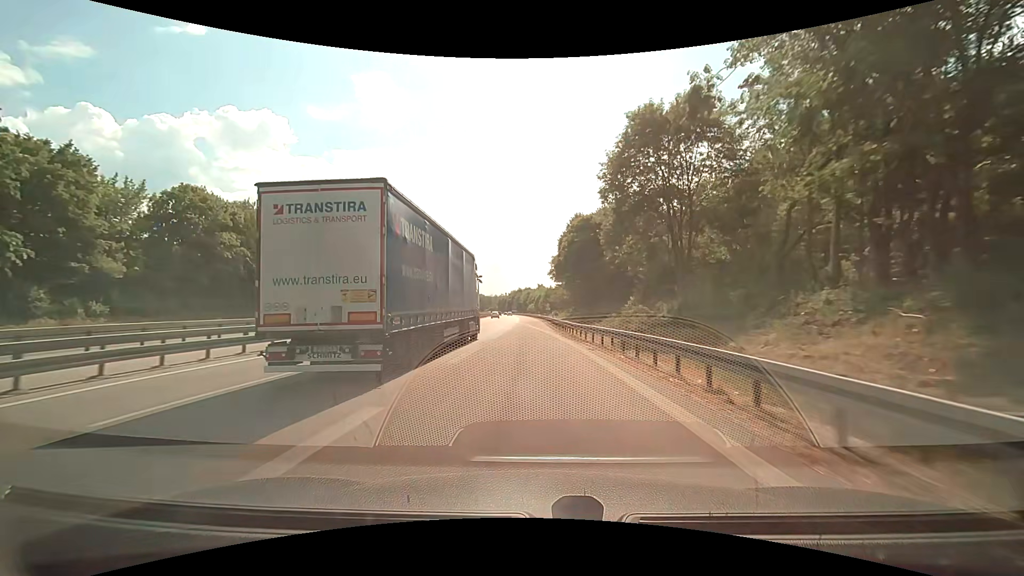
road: motorway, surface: asphalt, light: Day
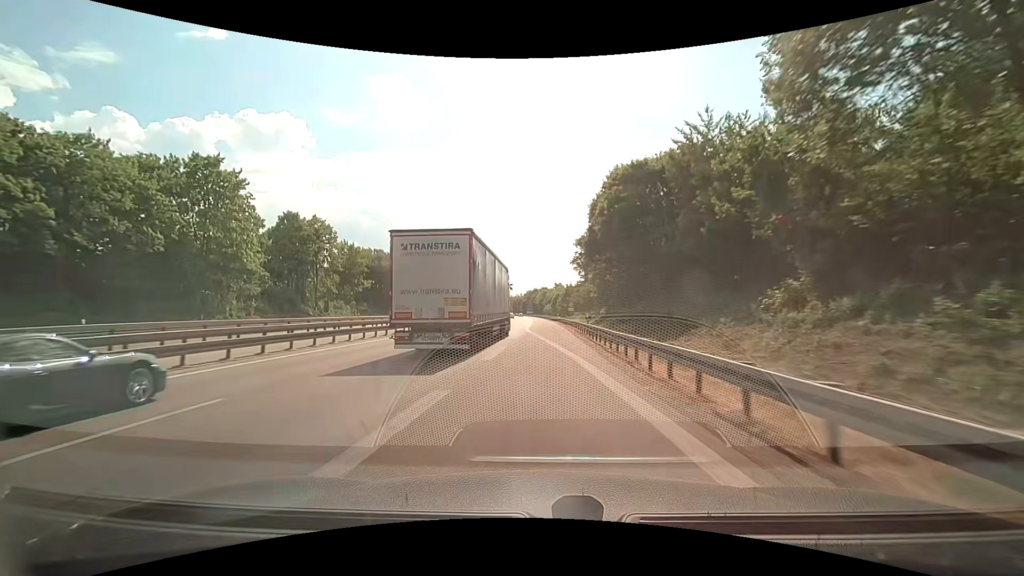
(-0.3, +22.8) m; -2°
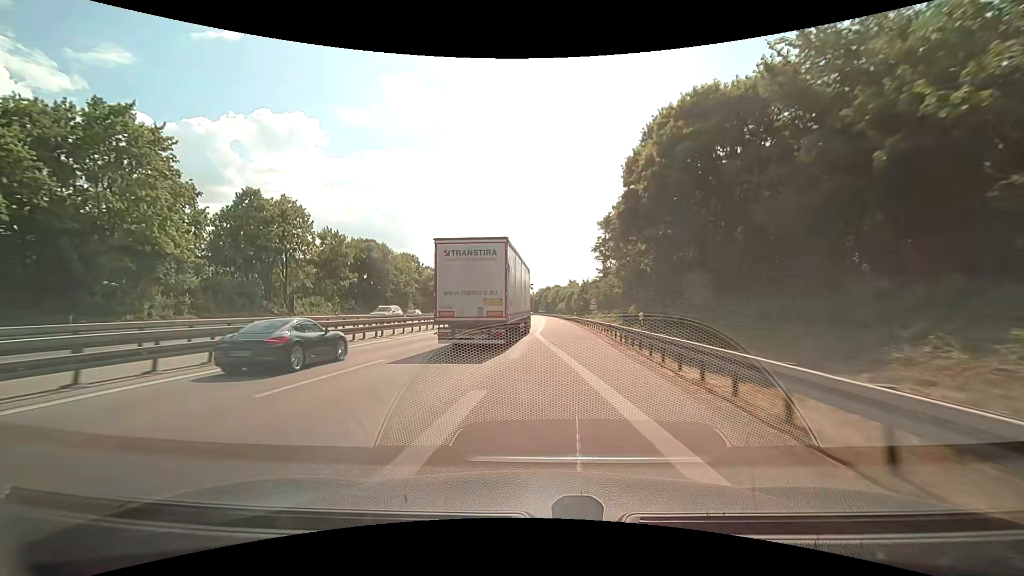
(-0.2, +12.2) m; -1°
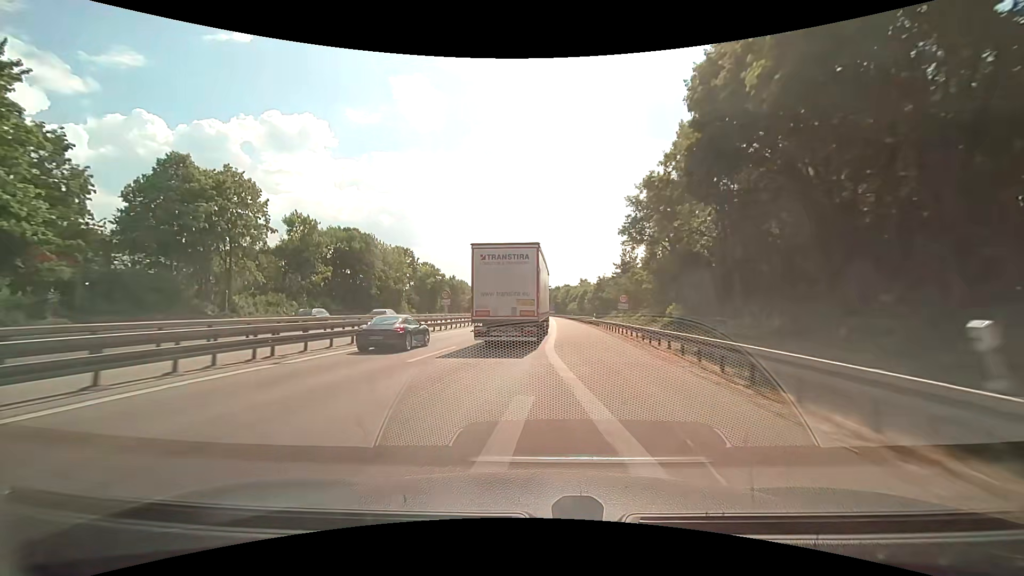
(-0.1, +12.7) m; -1°
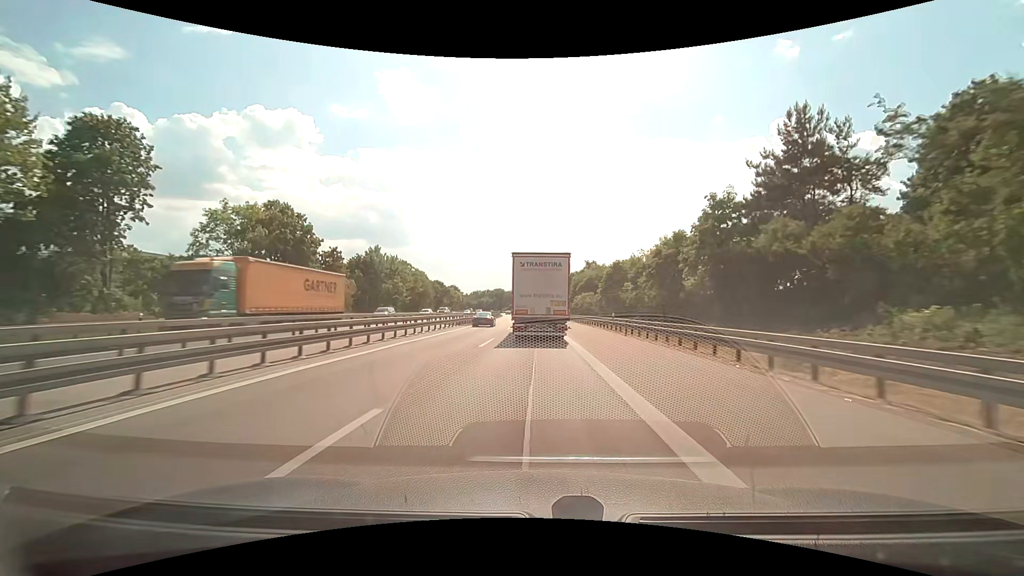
(+0.7, +67.2) m; +1°
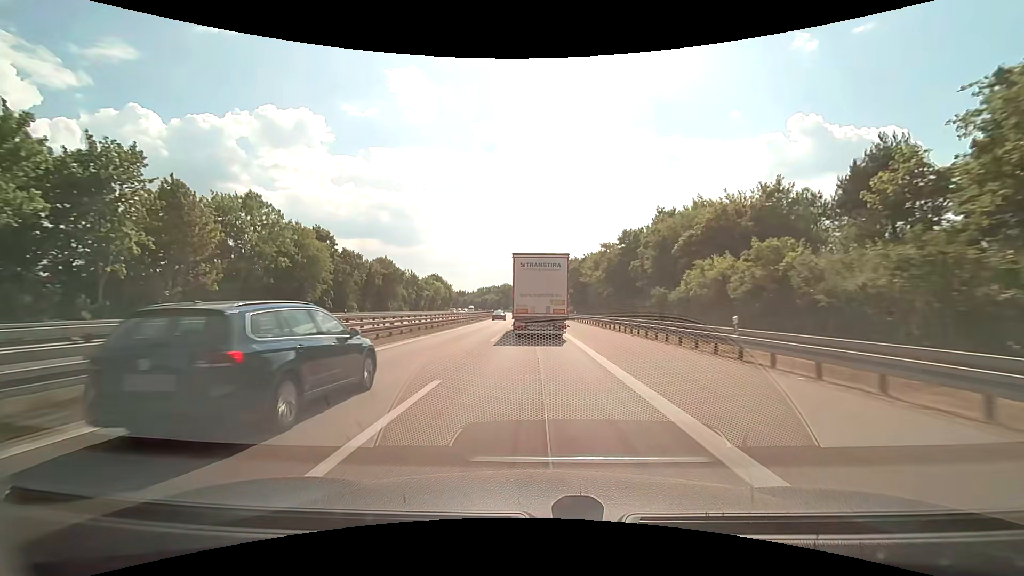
(-1.0, +69.7) m; -2°
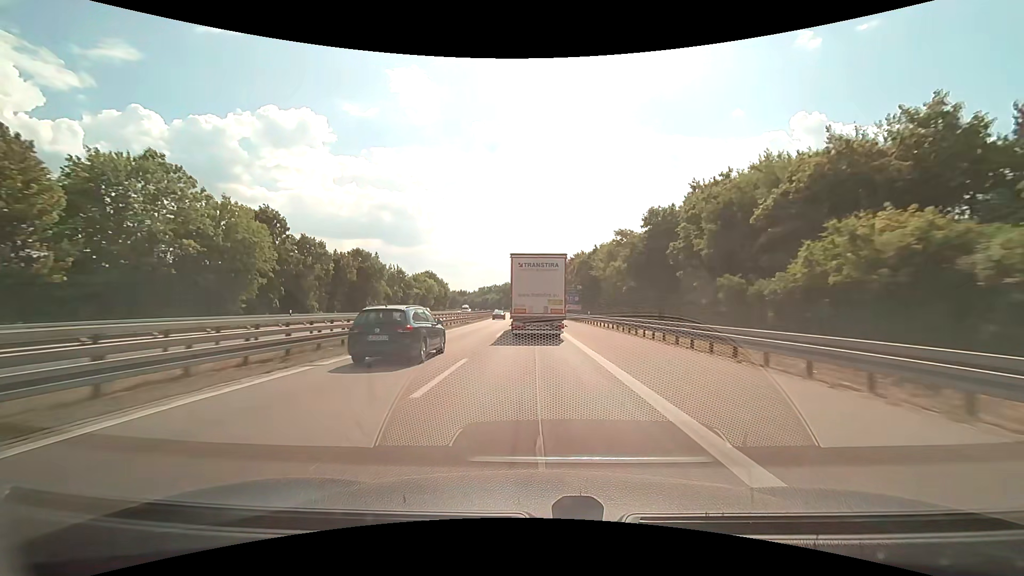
(0.0, +13.9) m; 0°
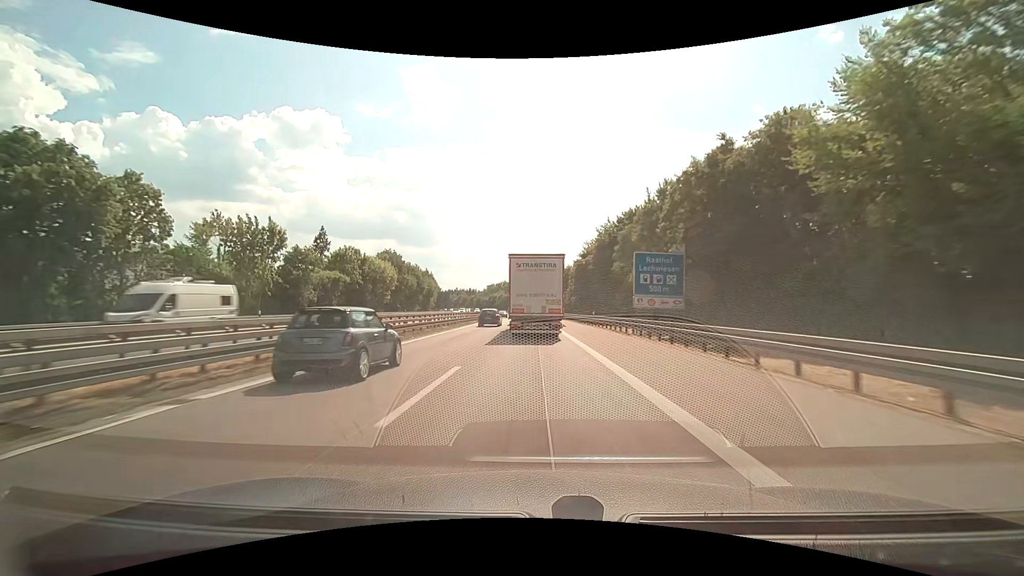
(-0.9, +56.0) m; -2°
(0, +10) (0, +20) (0, +30) (0, +40) (-1, +50) (-1, +60) (-1, +70) (-2, +80) (-2, +90) (-3, +100) m
